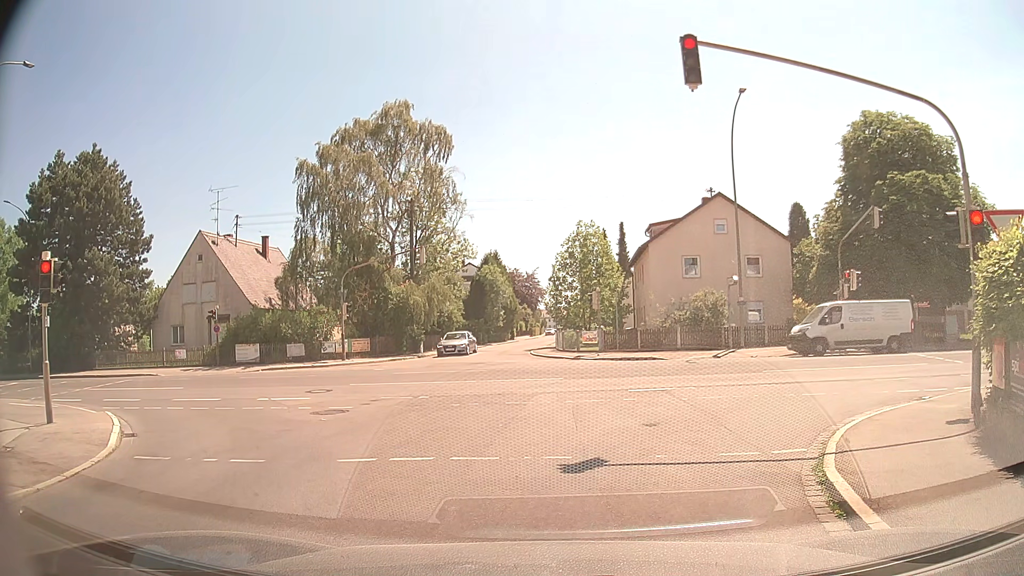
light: Day
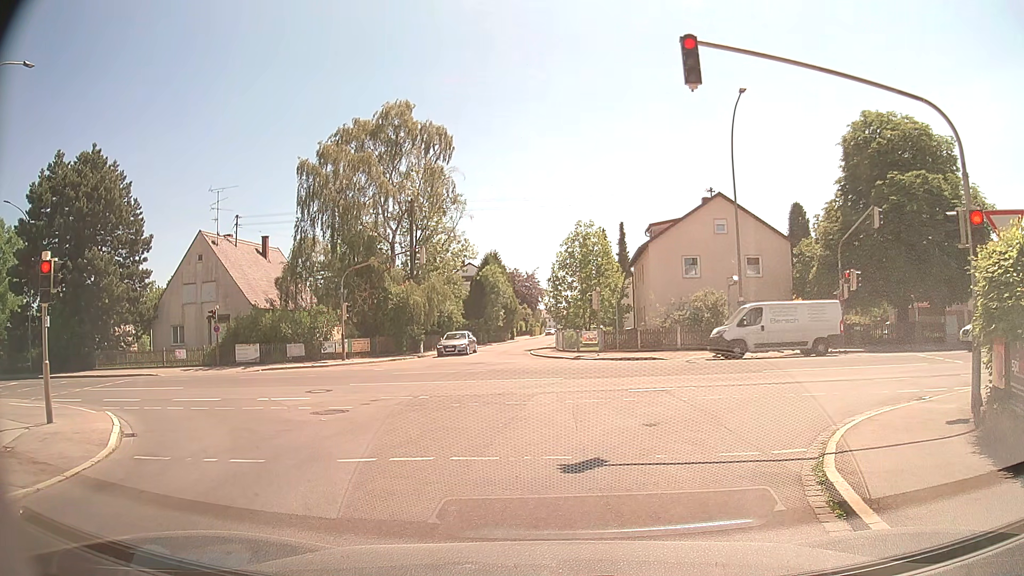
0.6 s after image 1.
(0.0, 0.0) m; 0°
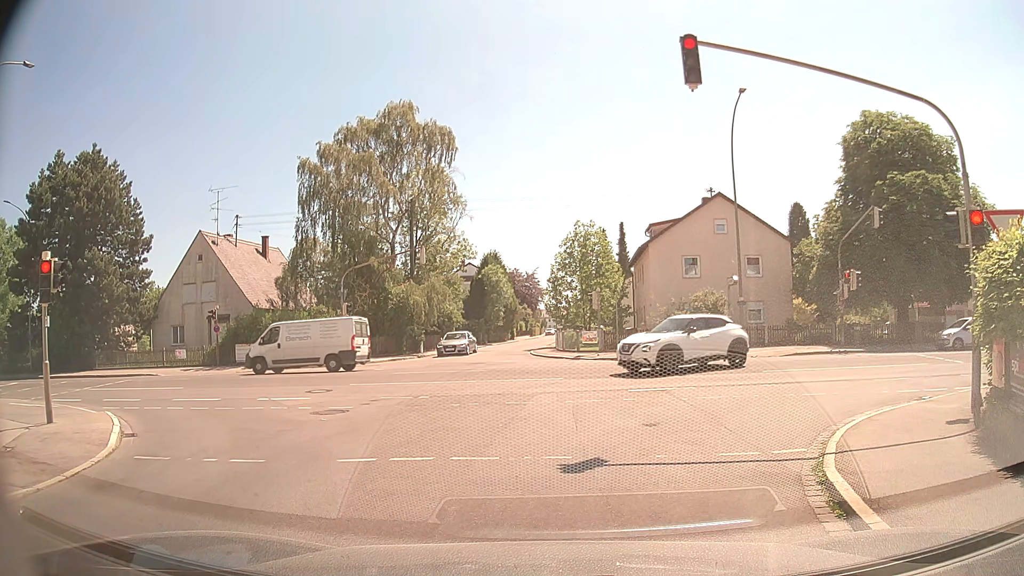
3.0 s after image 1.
(0.0, 0.0) m; 0°
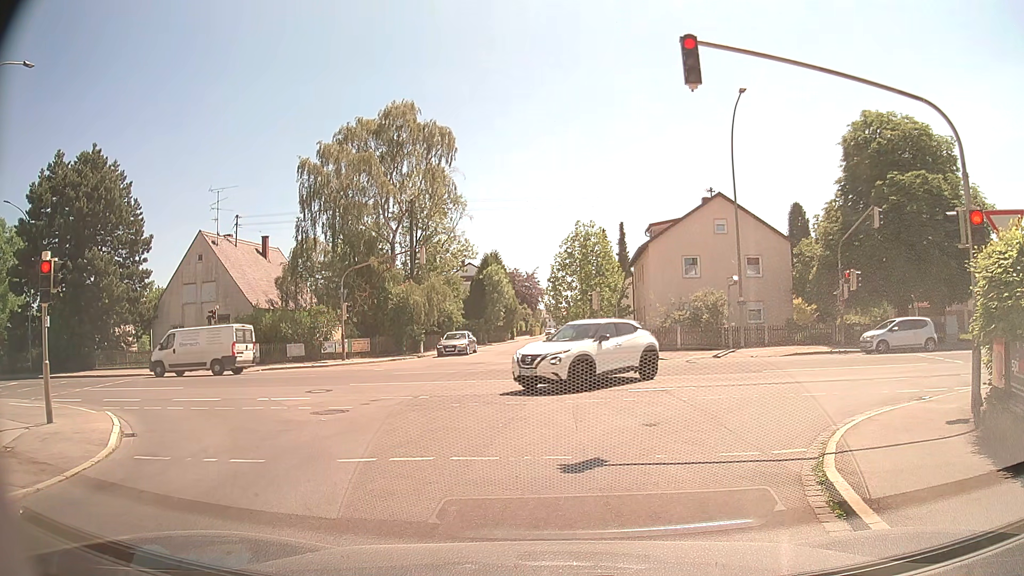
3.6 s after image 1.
(0.0, 0.0) m; 0°
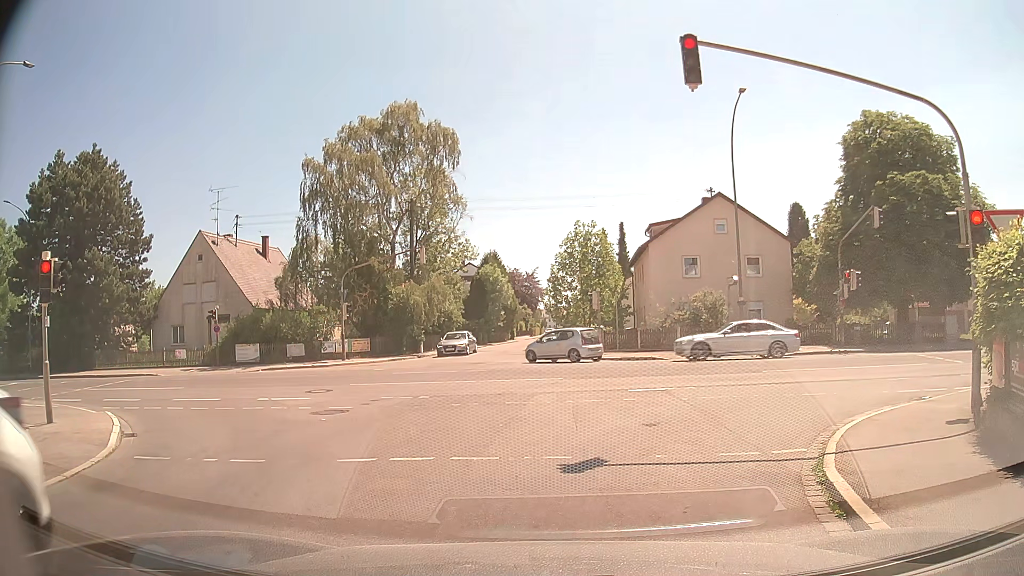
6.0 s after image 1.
(0.0, 0.0) m; 0°
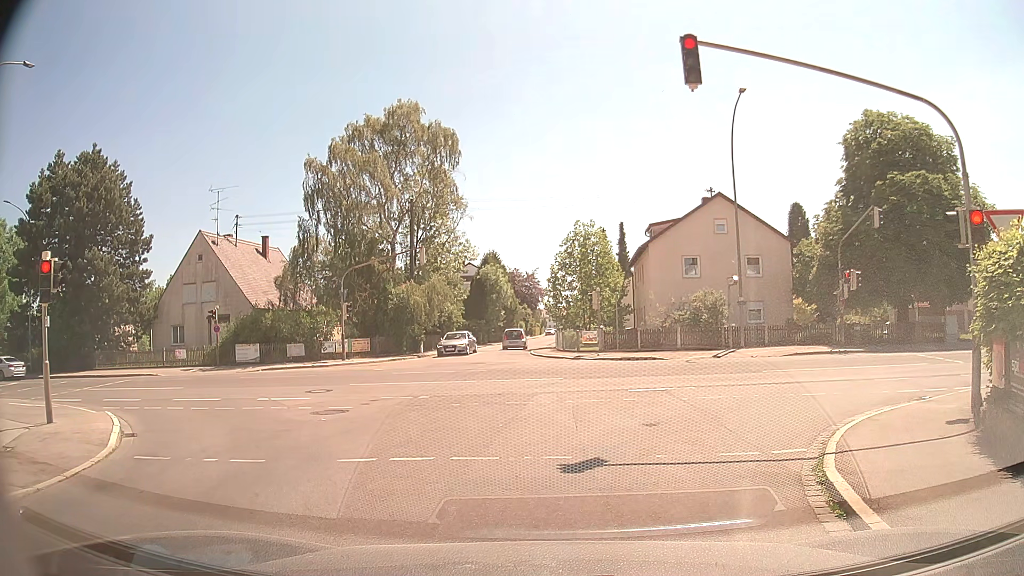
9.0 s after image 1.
(0.0, 0.0) m; 0°
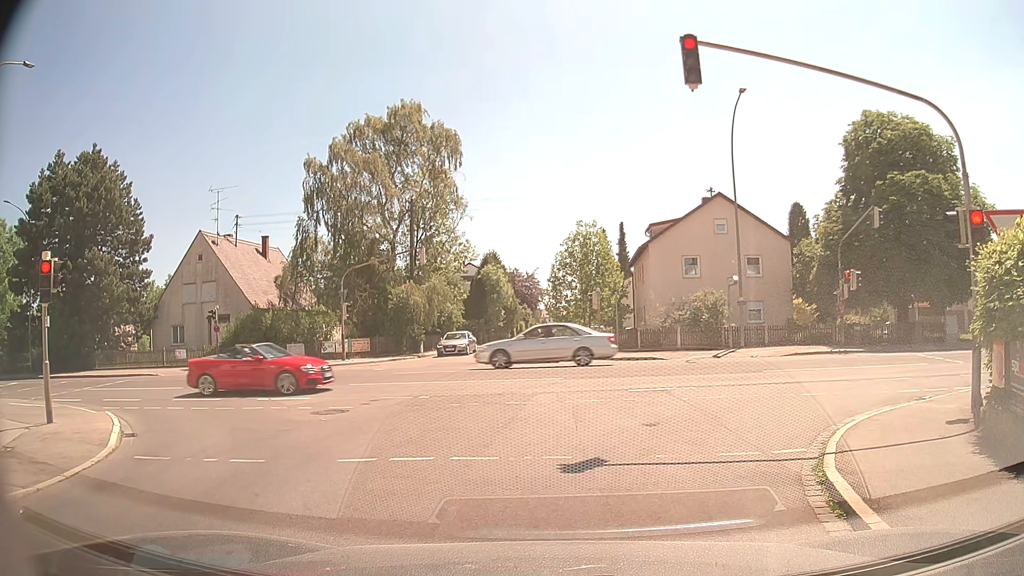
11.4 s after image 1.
(0.0, 0.0) m; 0°
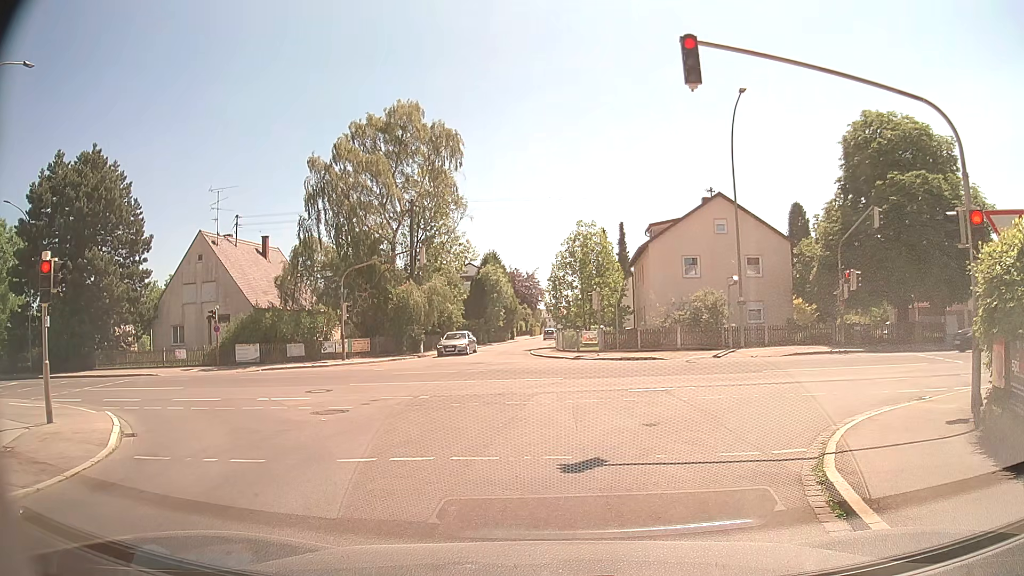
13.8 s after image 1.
(0.0, 0.0) m; 0°
